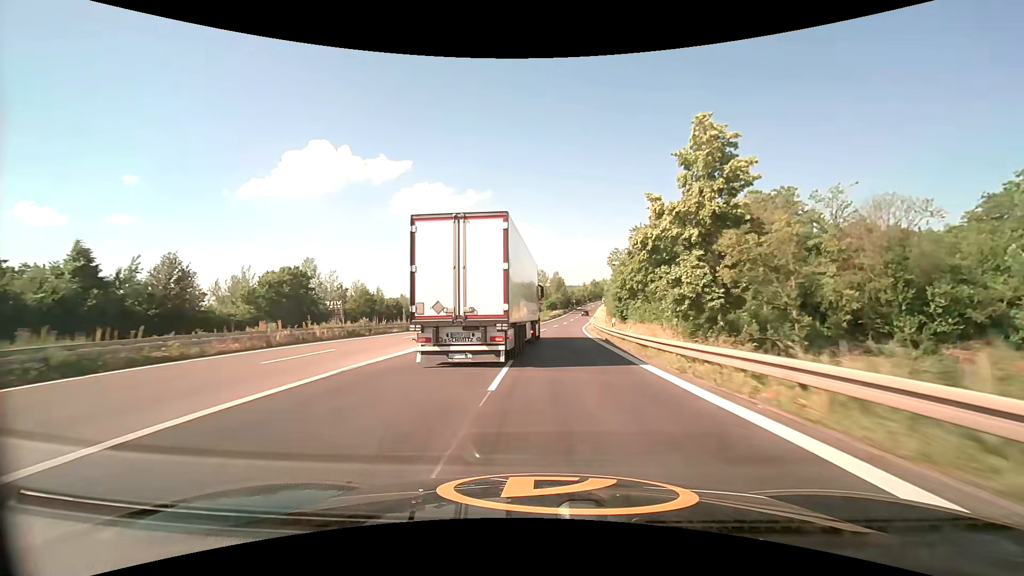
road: trunk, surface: asphalt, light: Day
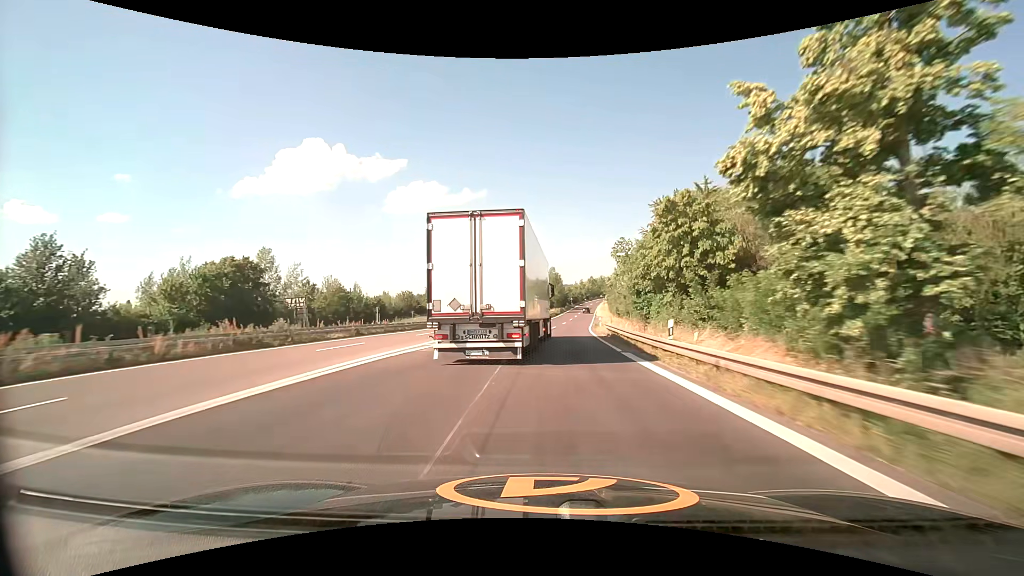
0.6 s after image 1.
(+0.1, +12.9) m; +1°
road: trunk_link
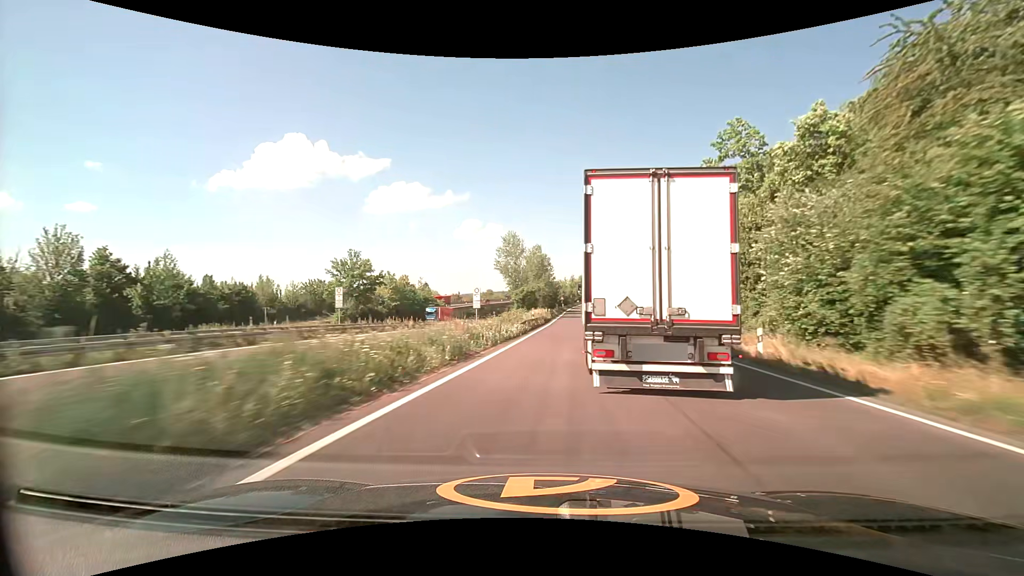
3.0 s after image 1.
(+0.5, +57.7) m; +2°
(0, +10) (0, +20) (+1, +30) (+2, +40) (+3, +50) (+4, +60) (+4, +70) (+5, +80) (+6, +90) (+7, +100) m
